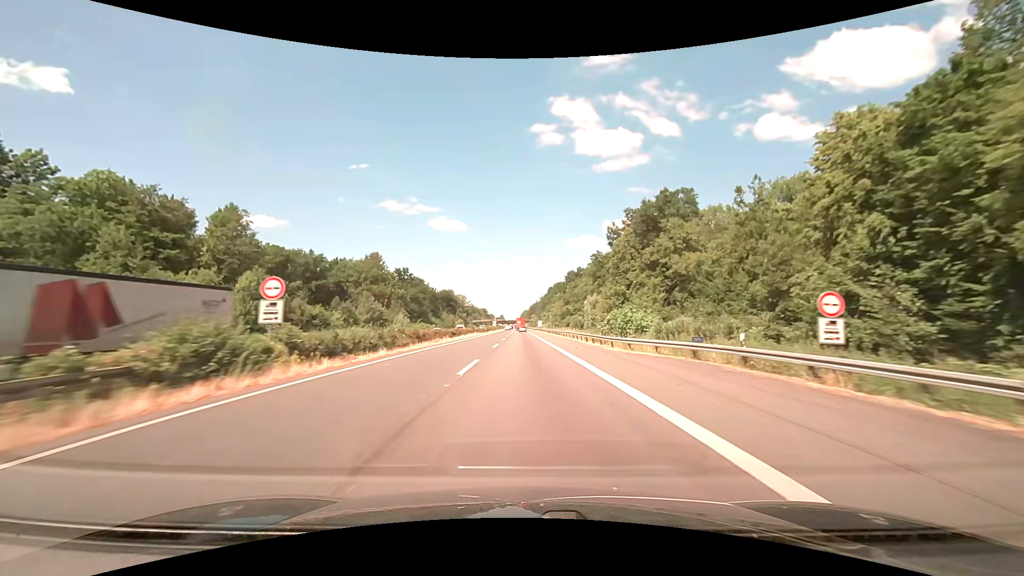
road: motorway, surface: asphalt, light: Day
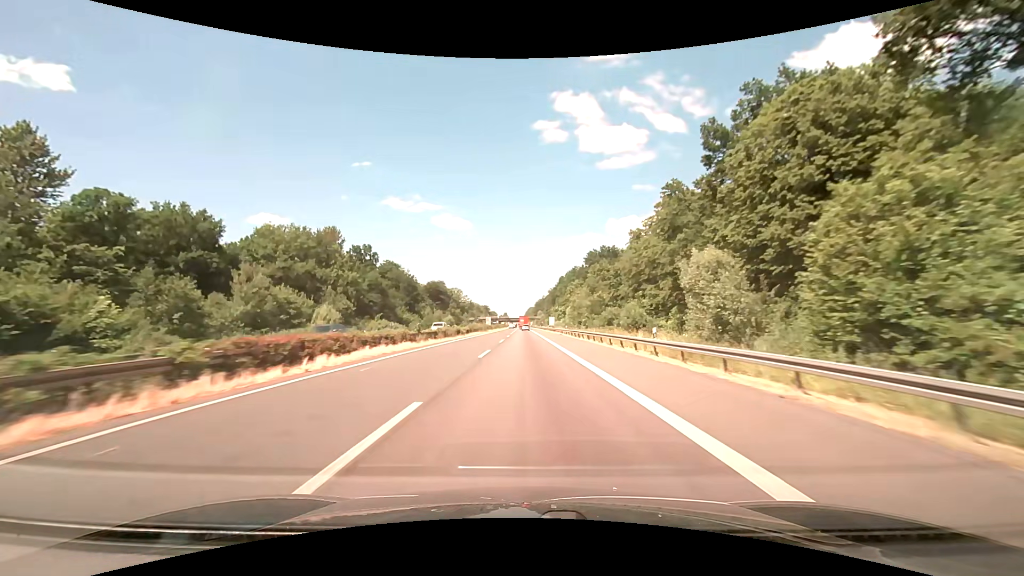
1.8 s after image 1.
(-0.2, +47.5) m; 0°
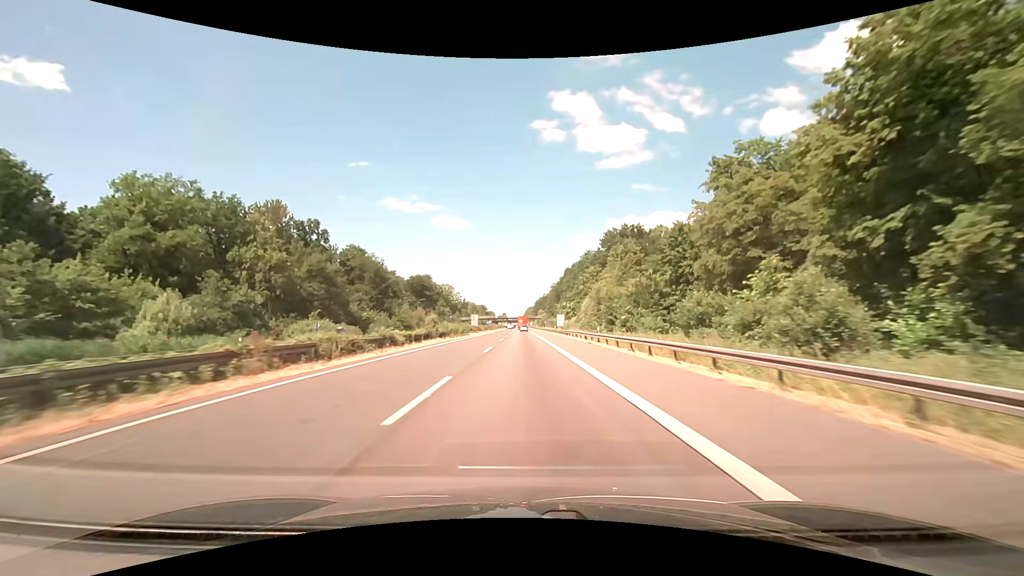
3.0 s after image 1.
(0.0, +31.6) m; 0°
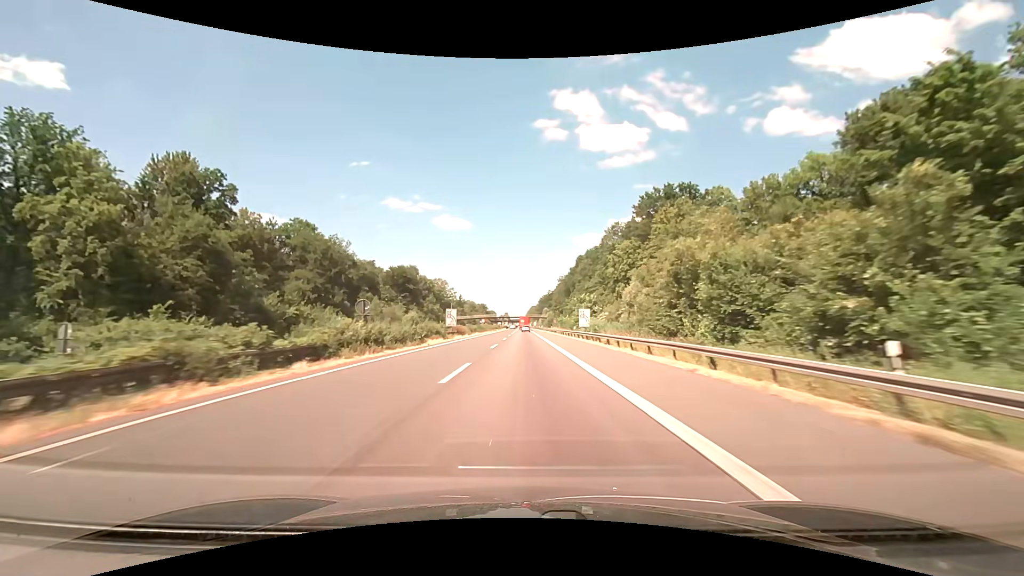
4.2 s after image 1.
(-0.1, +31.6) m; 0°
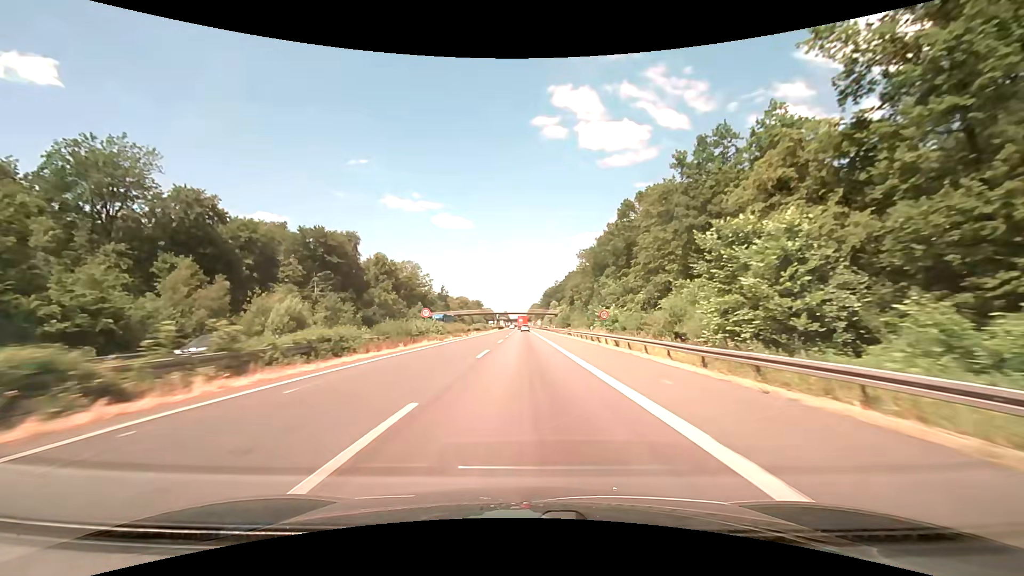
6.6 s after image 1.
(0.0, +63.2) m; 0°
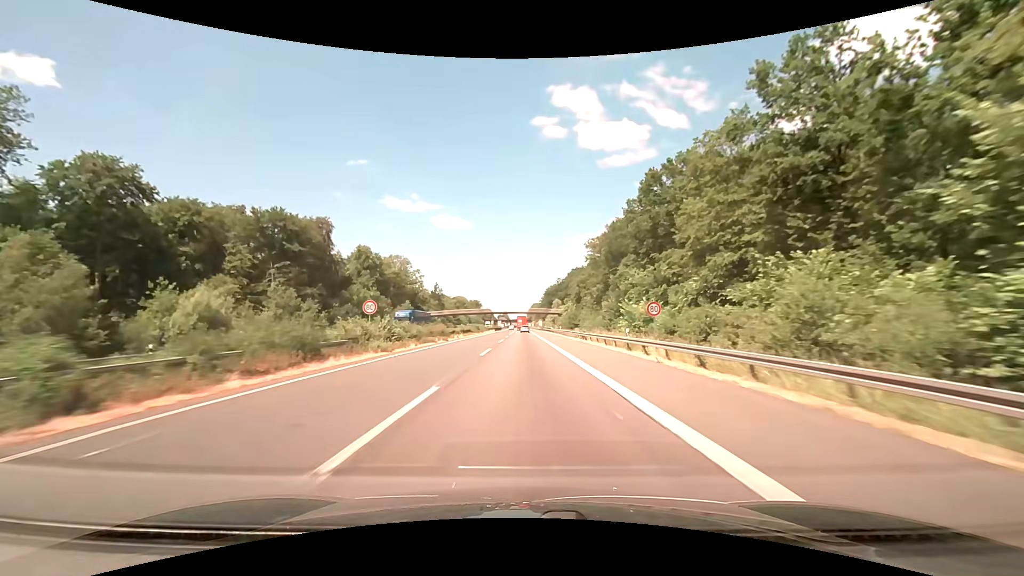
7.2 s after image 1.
(0.0, +15.8) m; 0°
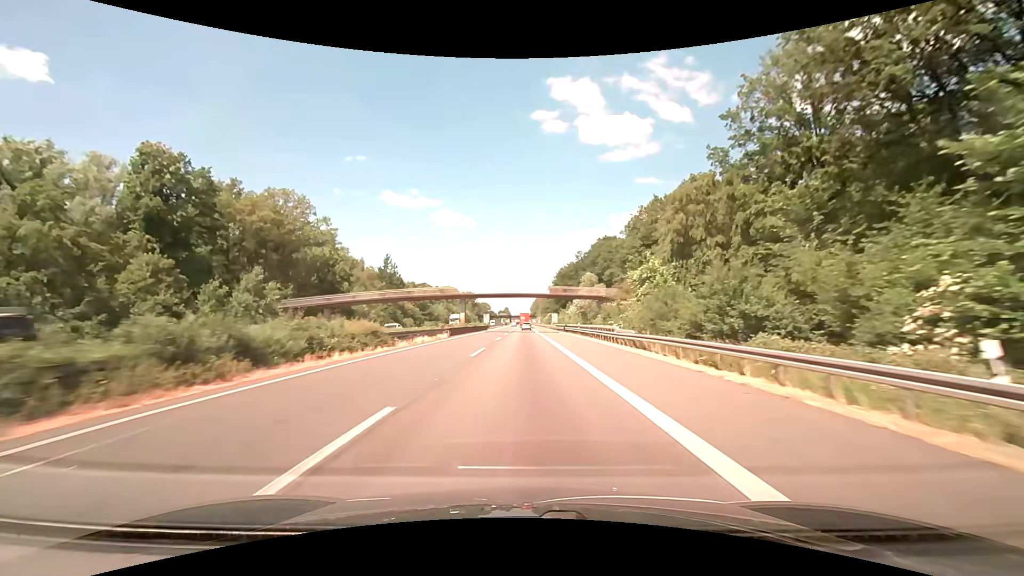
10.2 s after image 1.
(0.0, +74.5) m; 0°
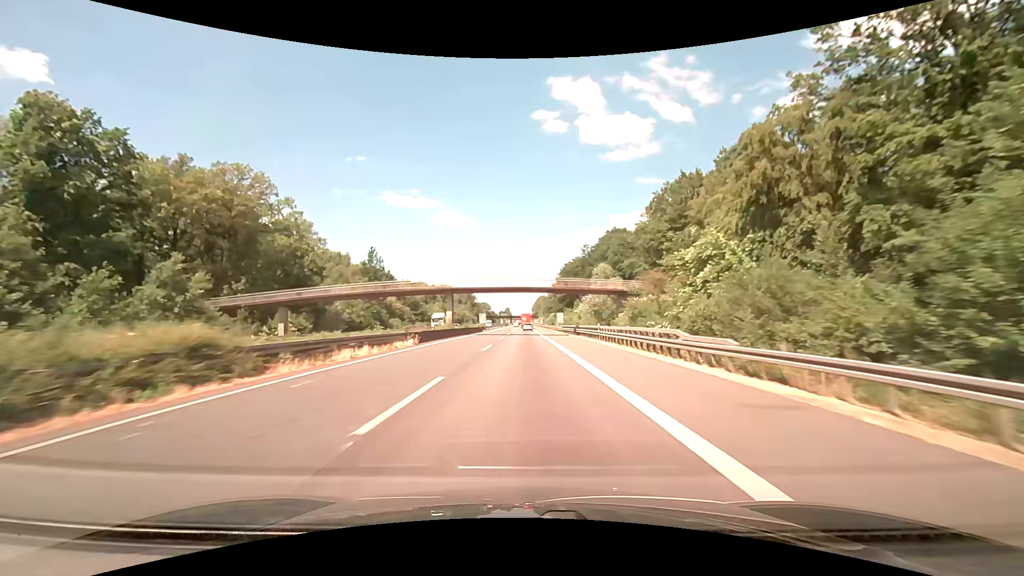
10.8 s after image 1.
(0.0, +13.5) m; 0°
(0, +10) (0, +20) (0, +30) (0, +40) (0, +50) (0, +60) (0, +70) (0, +80) (0, +90) (0, +100) m
